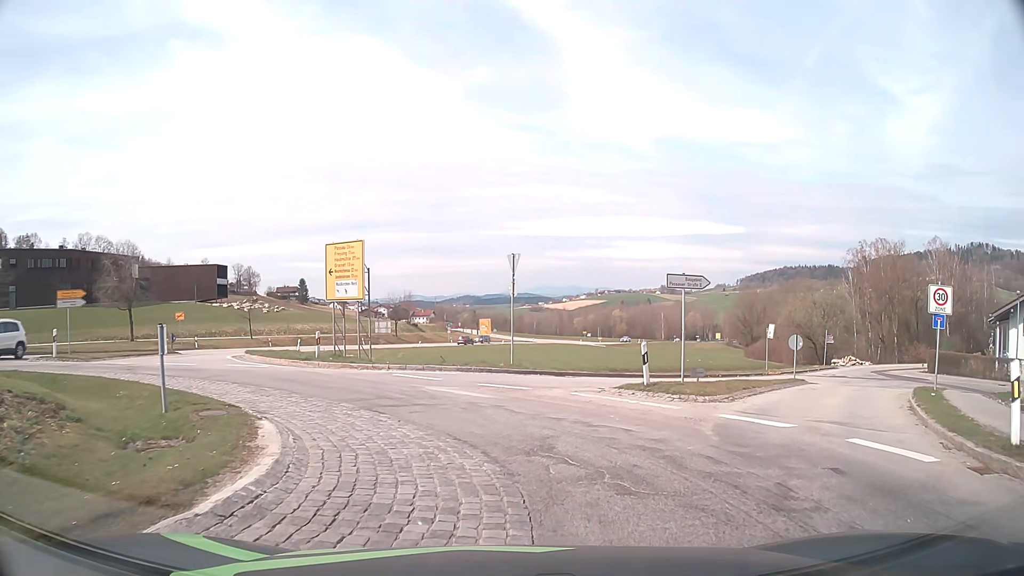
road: secondary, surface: asphalt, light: Day
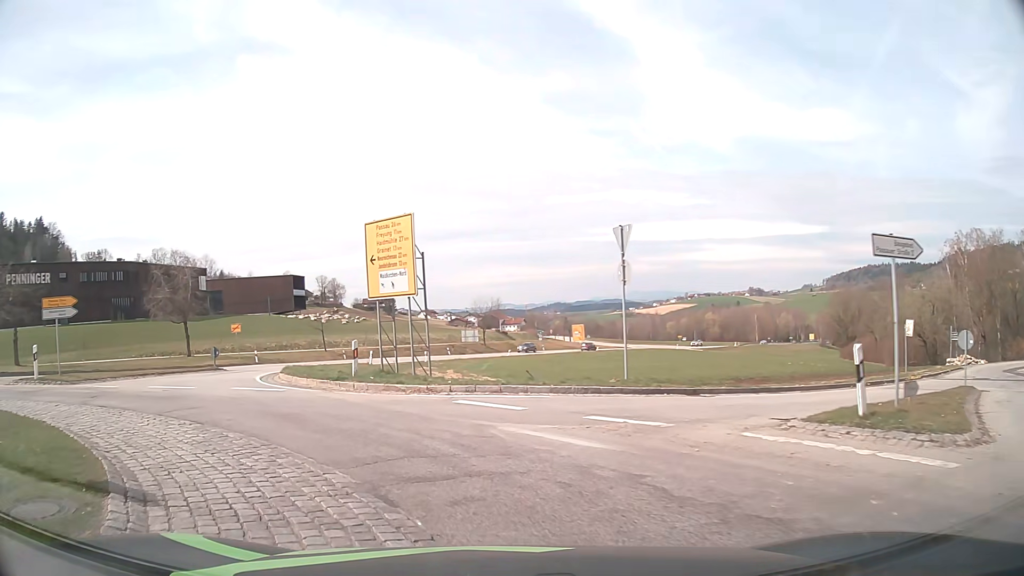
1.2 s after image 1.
(-0.2, +6.4) m; -6°
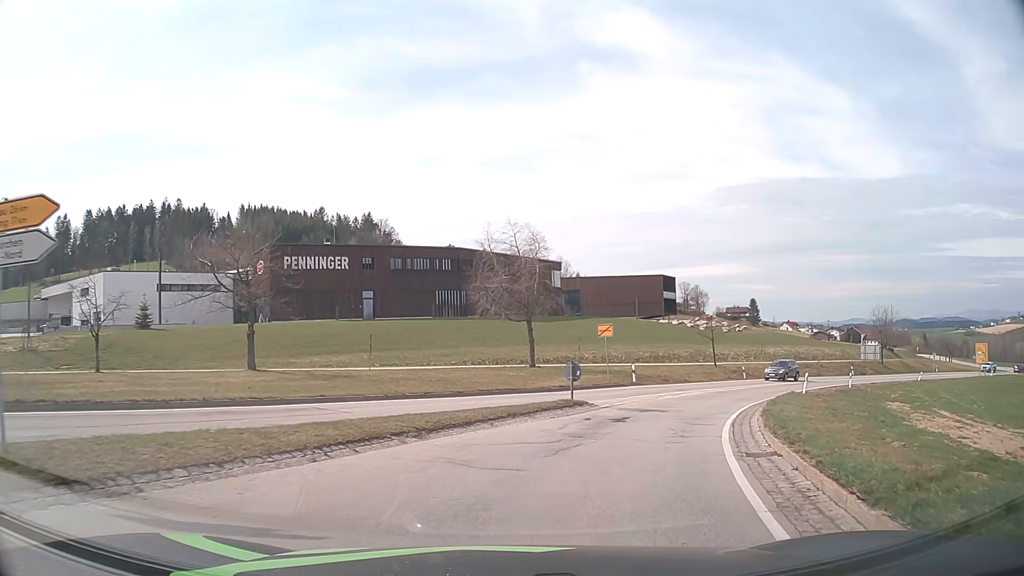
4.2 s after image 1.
(-7.4, +16.4) m; -32°
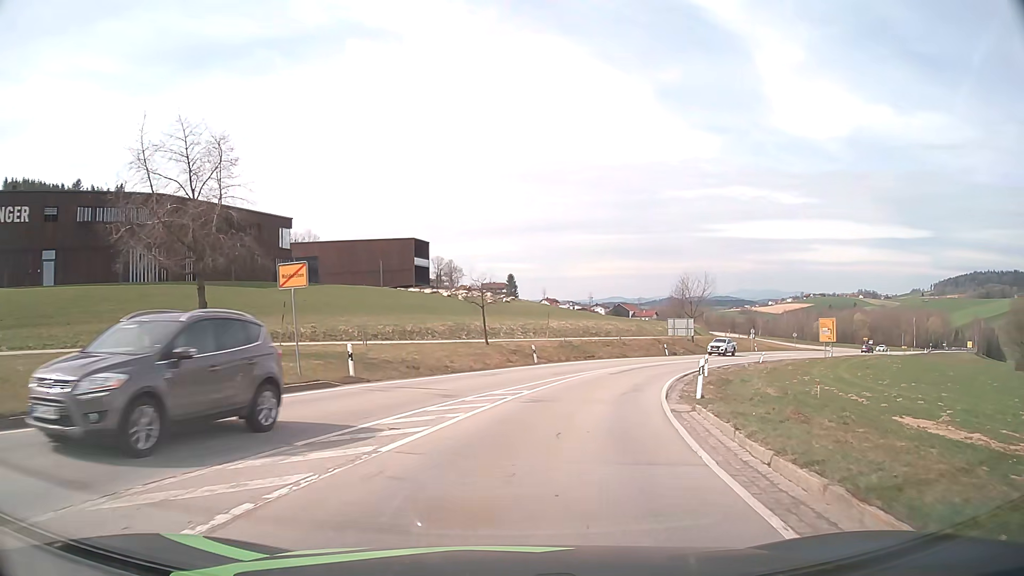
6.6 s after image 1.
(+3.8, +18.0) m; +20°
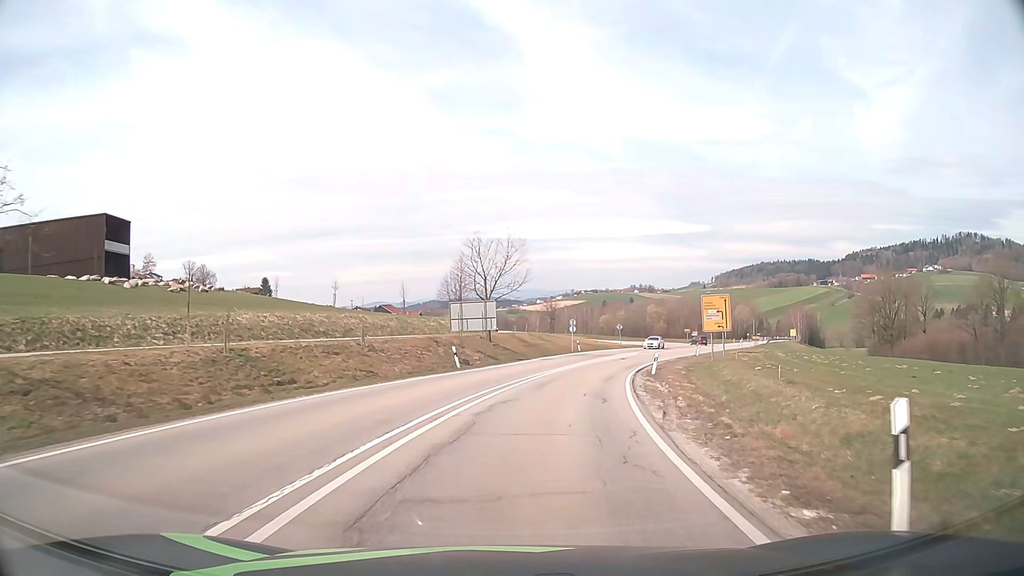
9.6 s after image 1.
(+5.6, +30.2) m; +20°
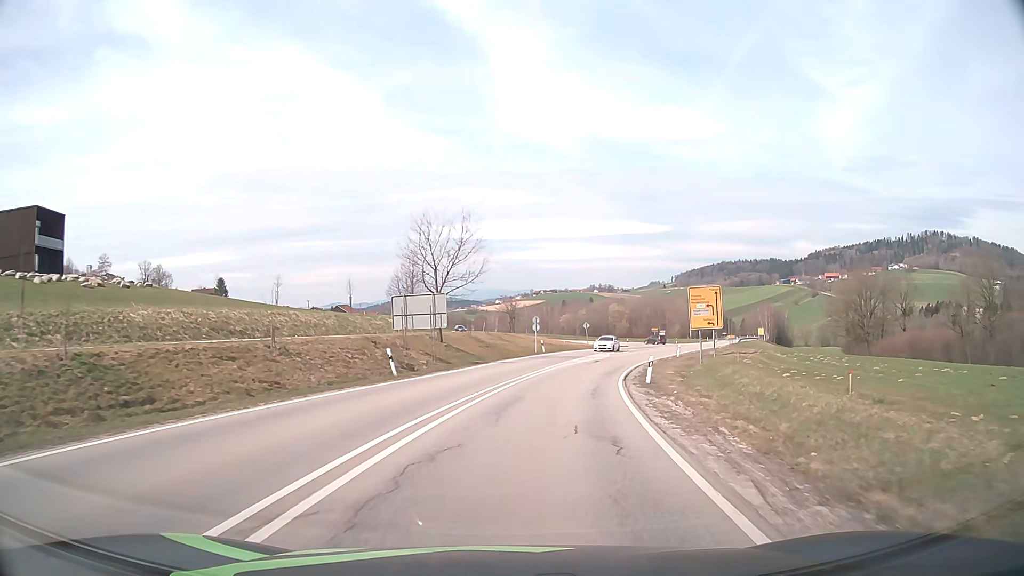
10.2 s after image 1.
(+0.2, +7.0) m; +4°
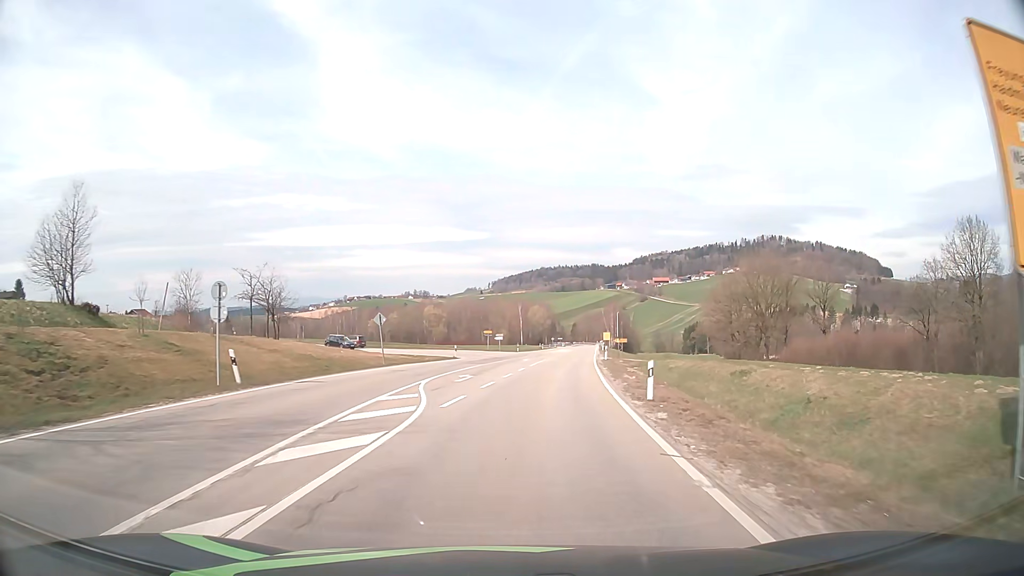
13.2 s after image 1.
(+5.0, +36.9) m; +15°
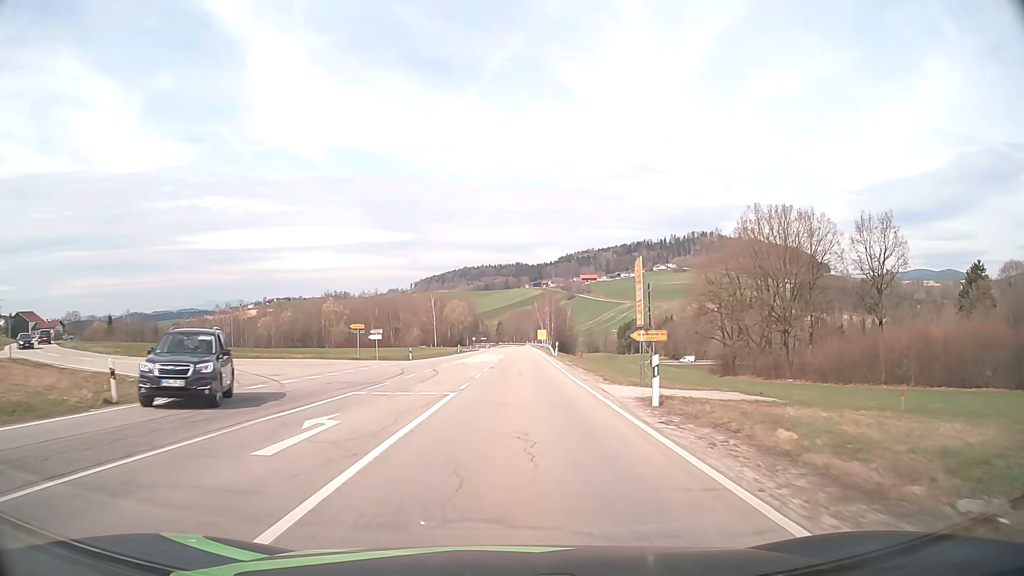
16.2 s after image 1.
(+3.7, +40.4) m; +7°
(0, +10) (0, +20) (0, +30) (+1, +40) (+1, +50) (+1, +60) (+1, +70) (+1, +80) (+2, +90) (+2, +100) m
